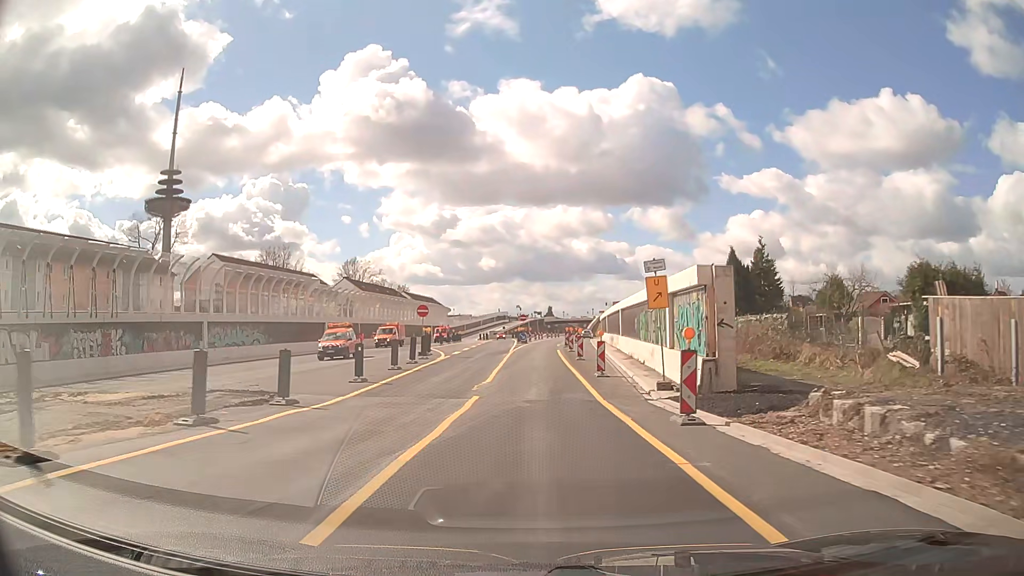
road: trunk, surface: asphalt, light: Day
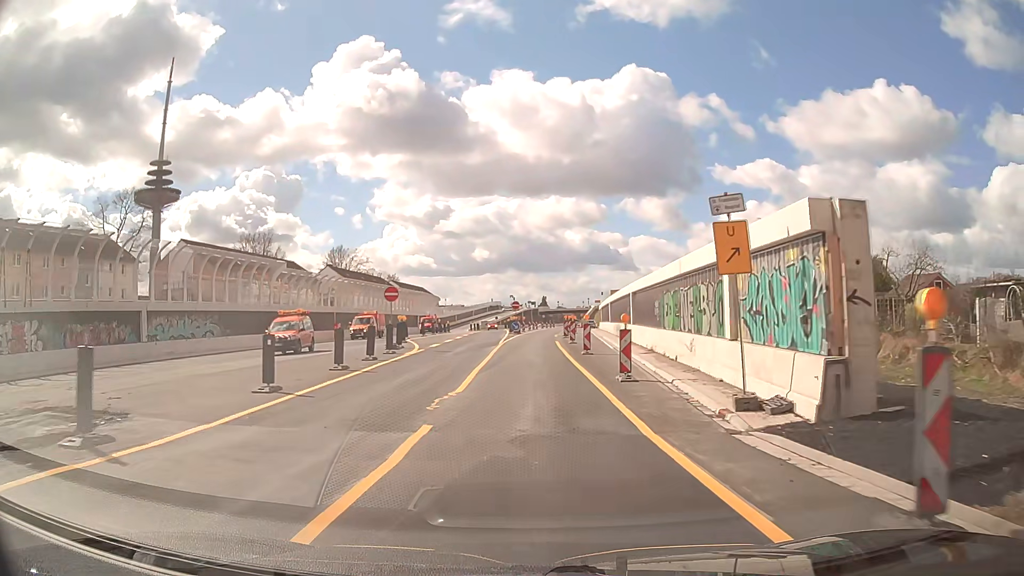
(+0.1, +7.7) m; 0°
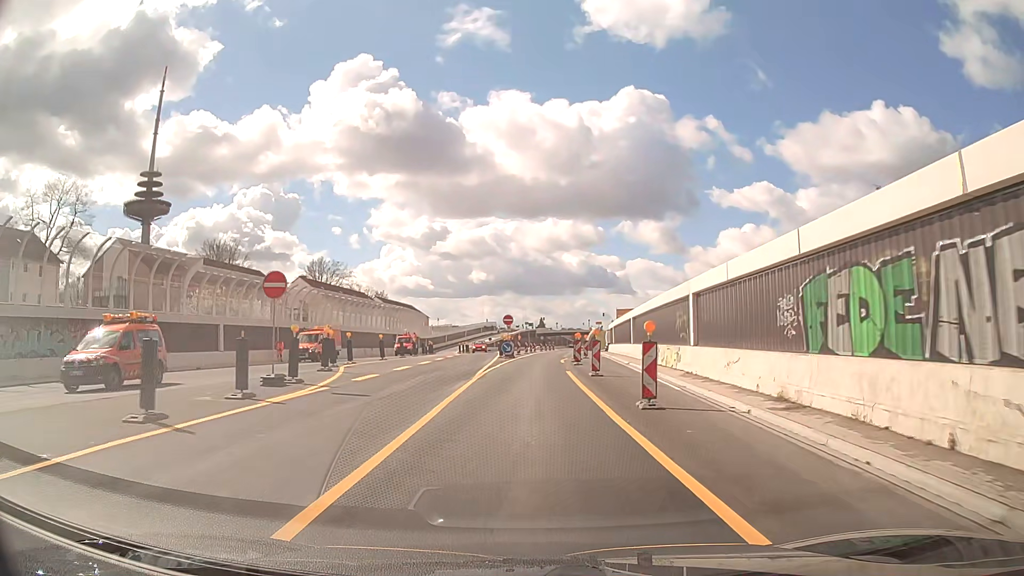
(+0.1, +15.5) m; 0°
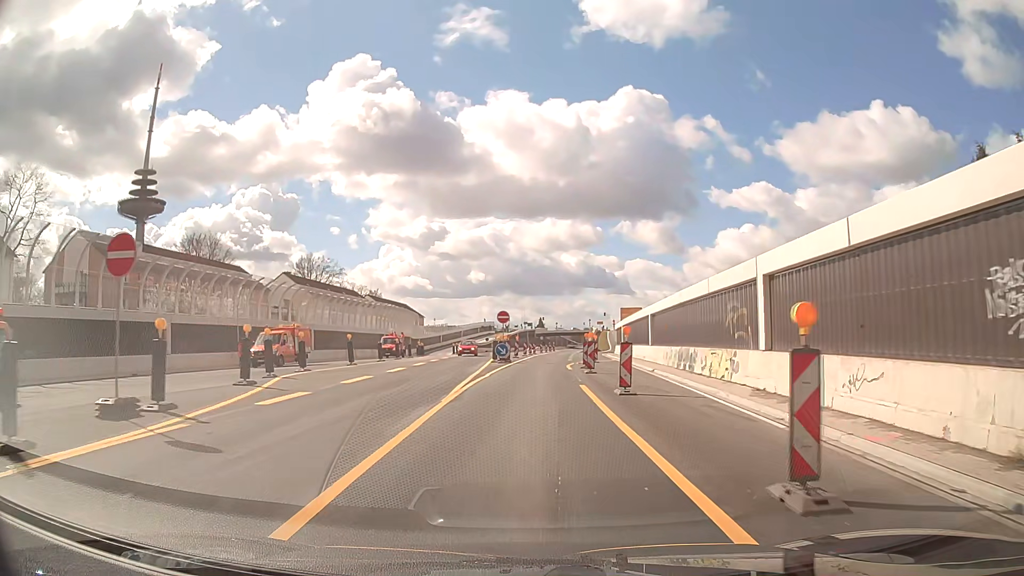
(0.0, +7.6) m; 0°
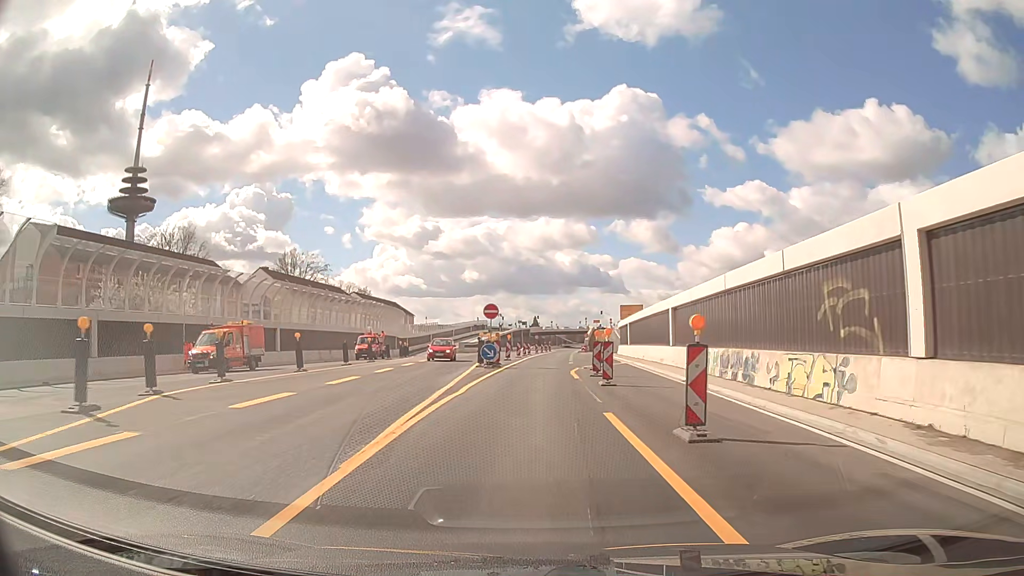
(0.0, +7.6) m; +1°
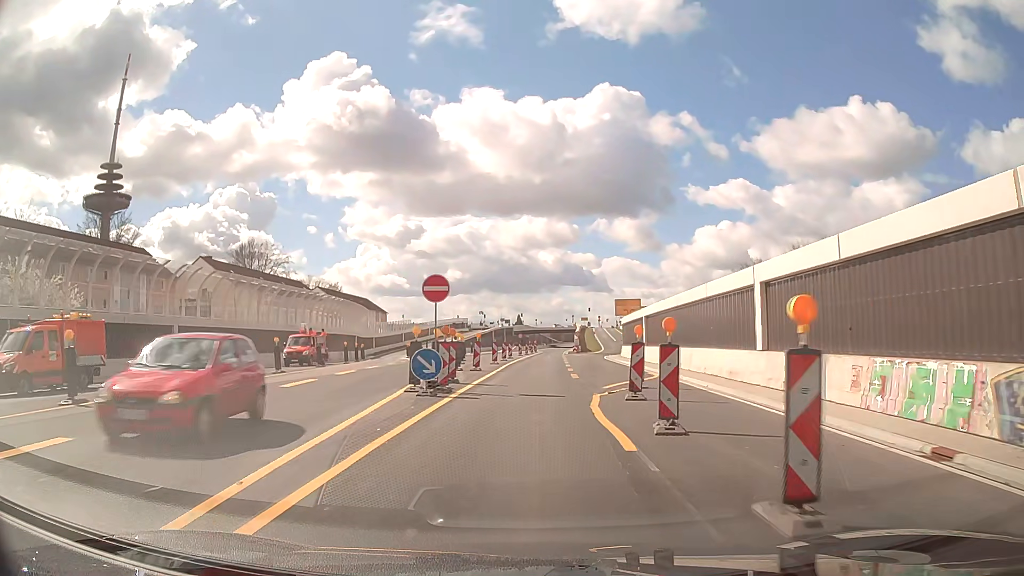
(+0.2, +15.0) m; +1°
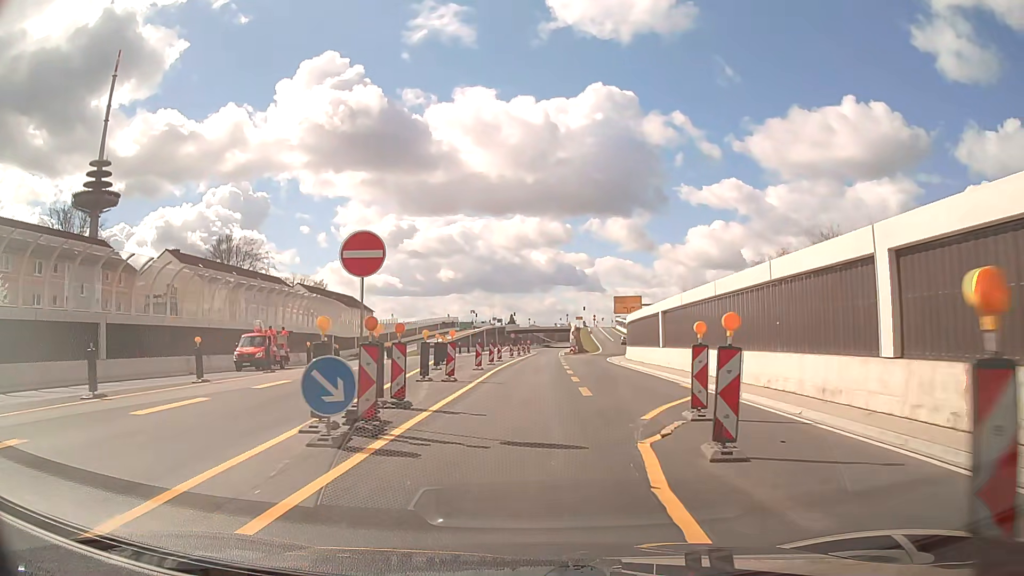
(0.0, +7.5) m; 0°
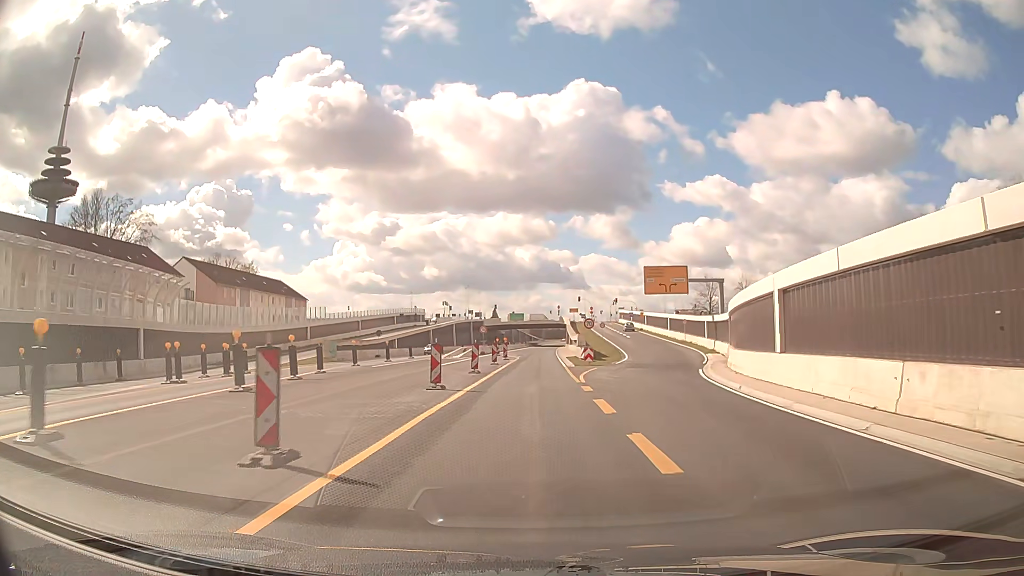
(+0.8, +40.0) m; +1°
(0, +10) (0, +20) (0, +30) (0, +40) (+1, +50) (+1, +60) (+1, +70) (+2, +80) (+2, +90) (+2, +100) m
